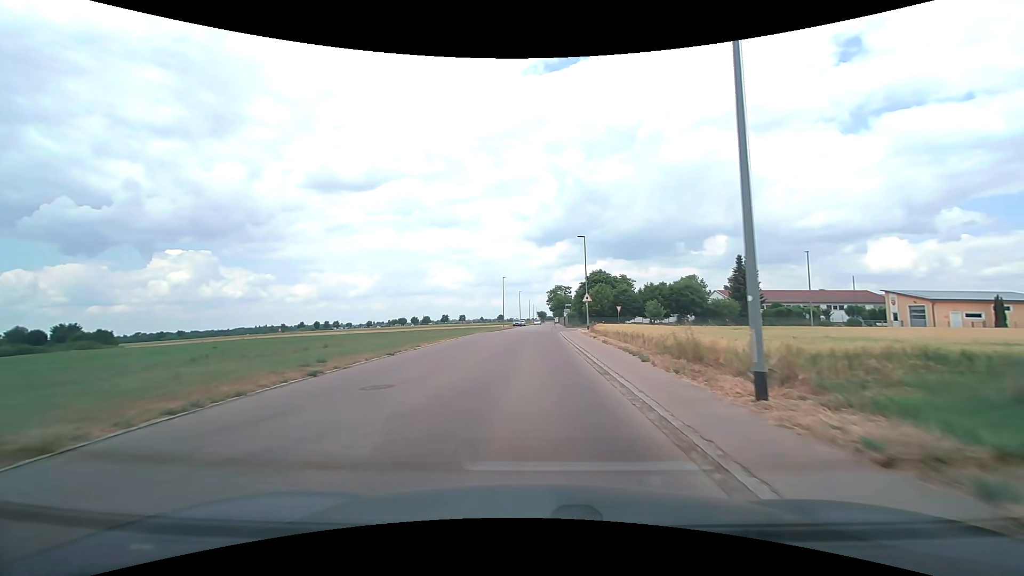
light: Day
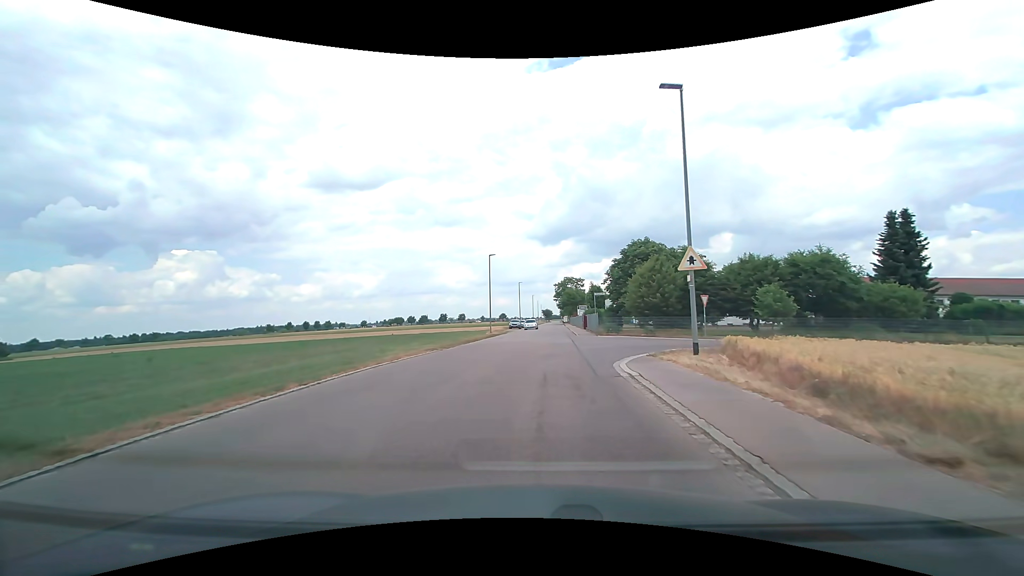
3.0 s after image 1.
(+0.3, +29.6) m; 0°
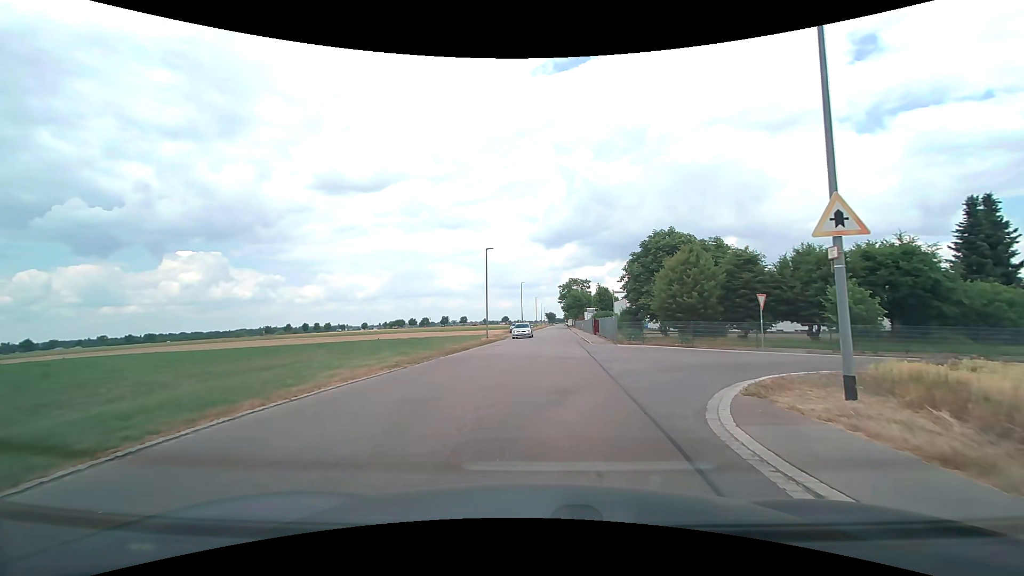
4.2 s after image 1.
(0.0, +7.1) m; -1°
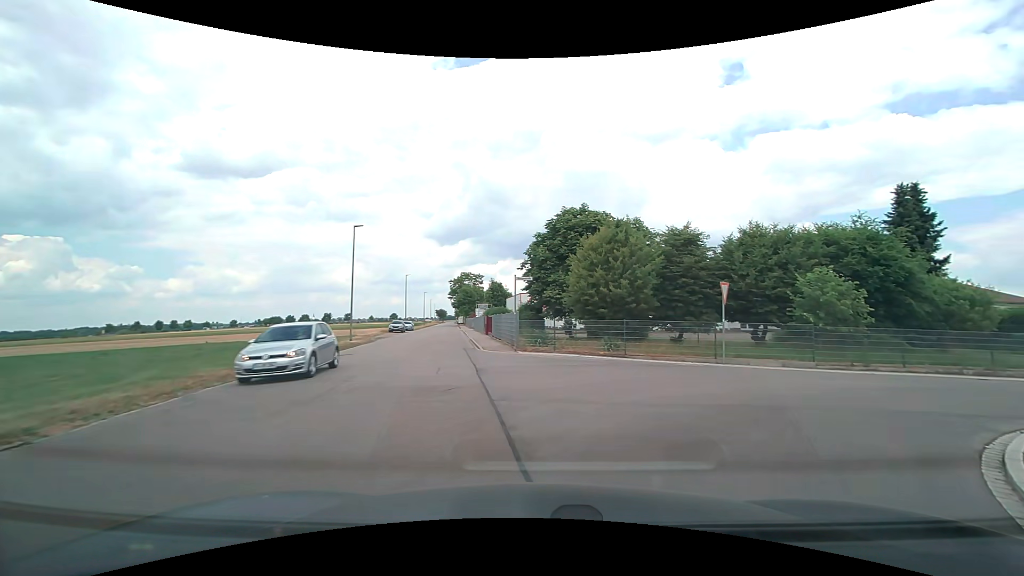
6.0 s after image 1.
(+0.5, +9.0) m; +11°
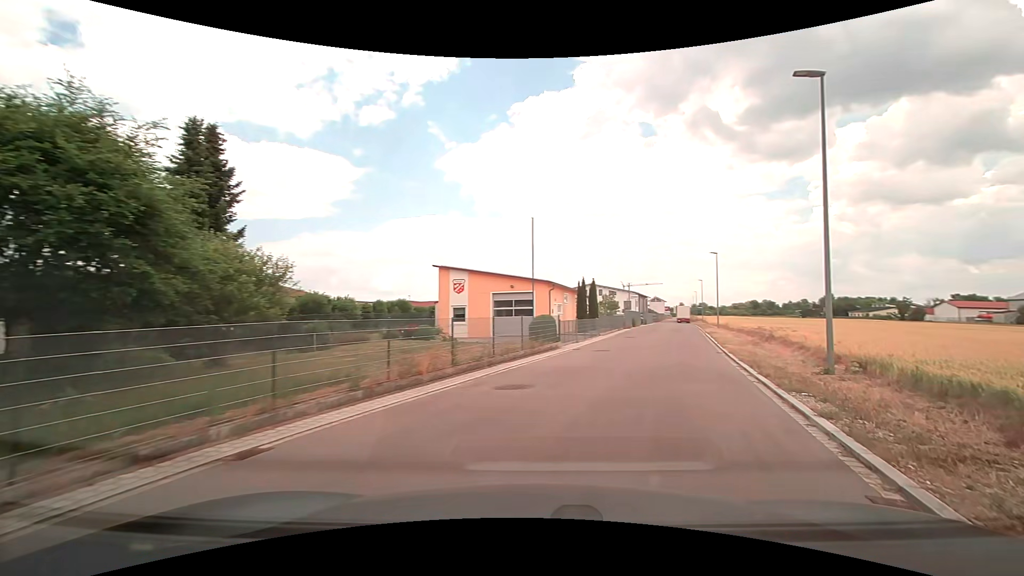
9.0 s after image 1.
(+8.2, +12.4) m; +69°
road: residential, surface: asphalt
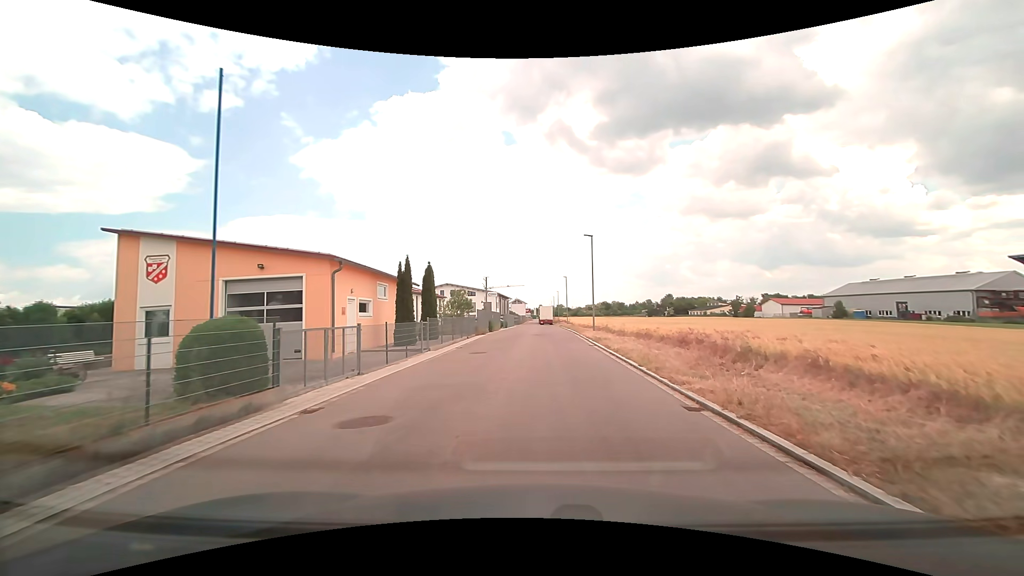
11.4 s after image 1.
(+2.9, +14.8) m; +16°
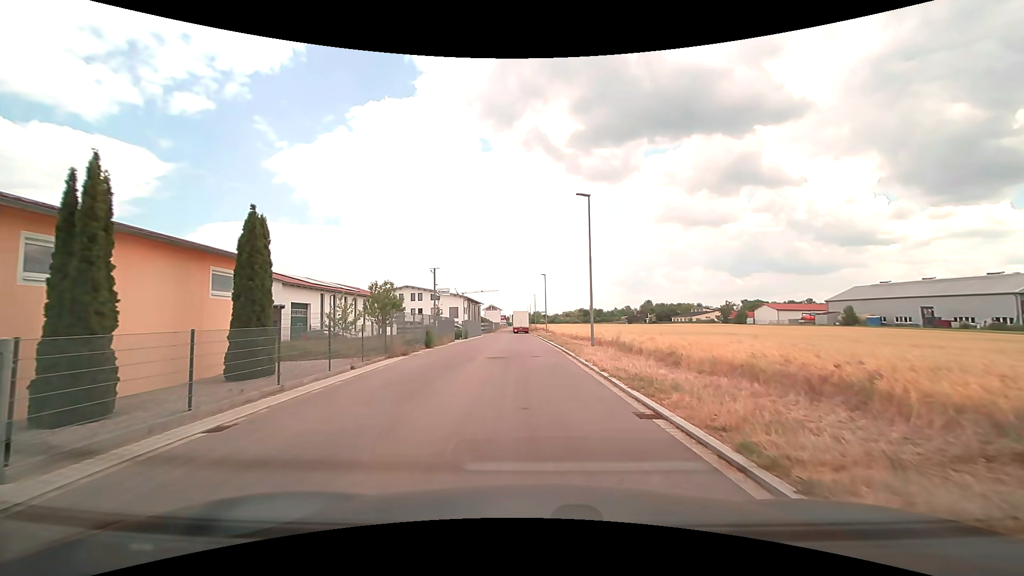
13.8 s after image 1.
(+0.6, +16.0) m; +3°
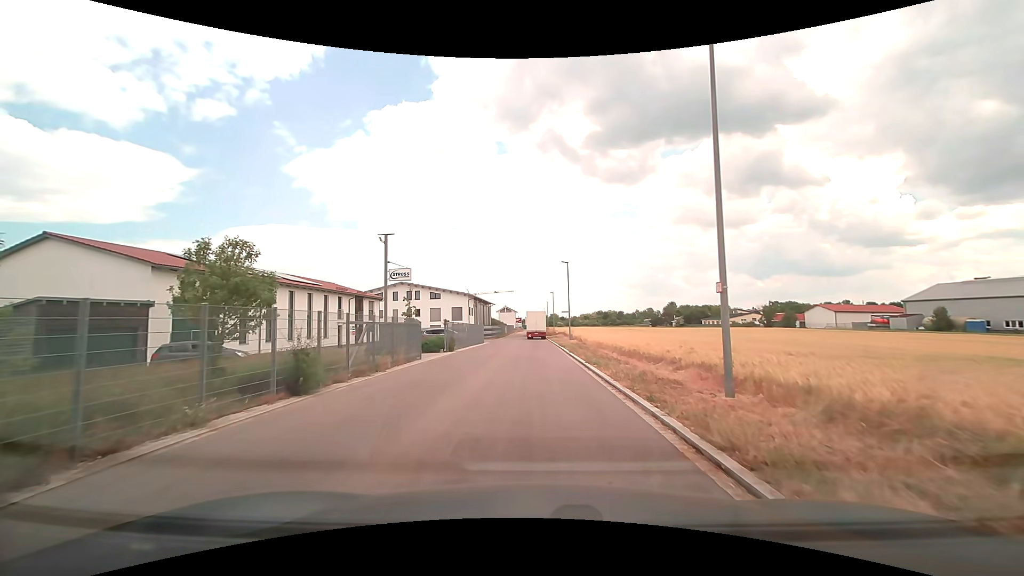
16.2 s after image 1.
(-0.3, +16.8) m; -2°
(0, +10) (0, +20) (0, +30) (-1, +40) (-1, +50) (-3, +60) (-4, +70) (-4, +80) (-4, +90) (-4, +100) m
